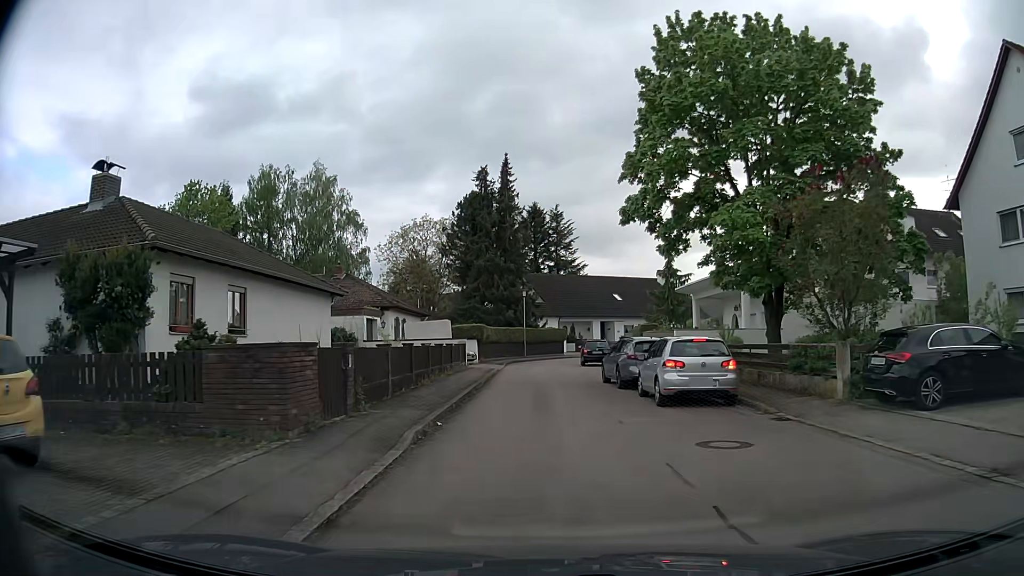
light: Day
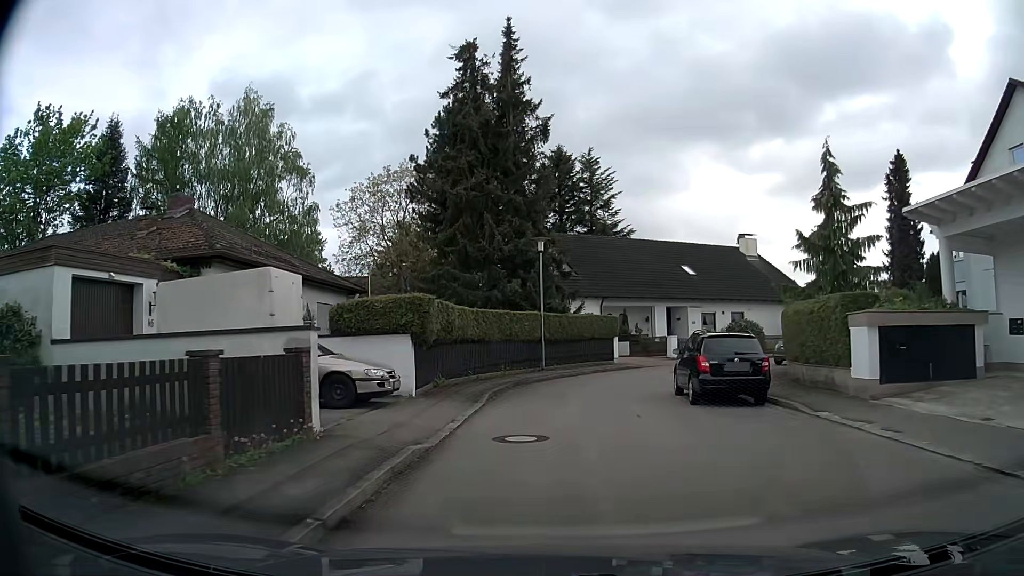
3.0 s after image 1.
(-0.4, +24.0) m; -3°
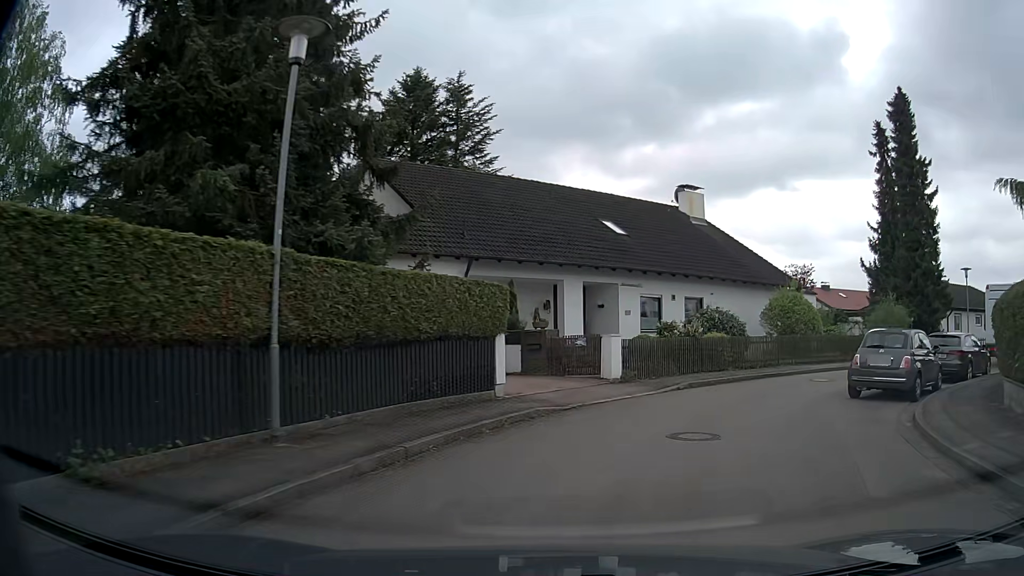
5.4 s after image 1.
(+1.1, +17.5) m; +12°
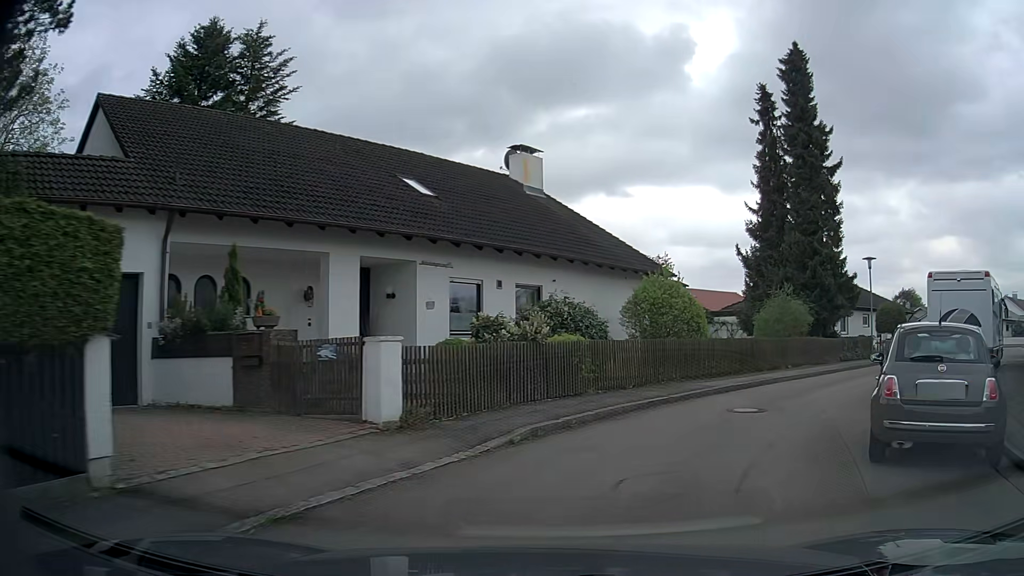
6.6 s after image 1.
(+1.0, +7.8) m; +15°
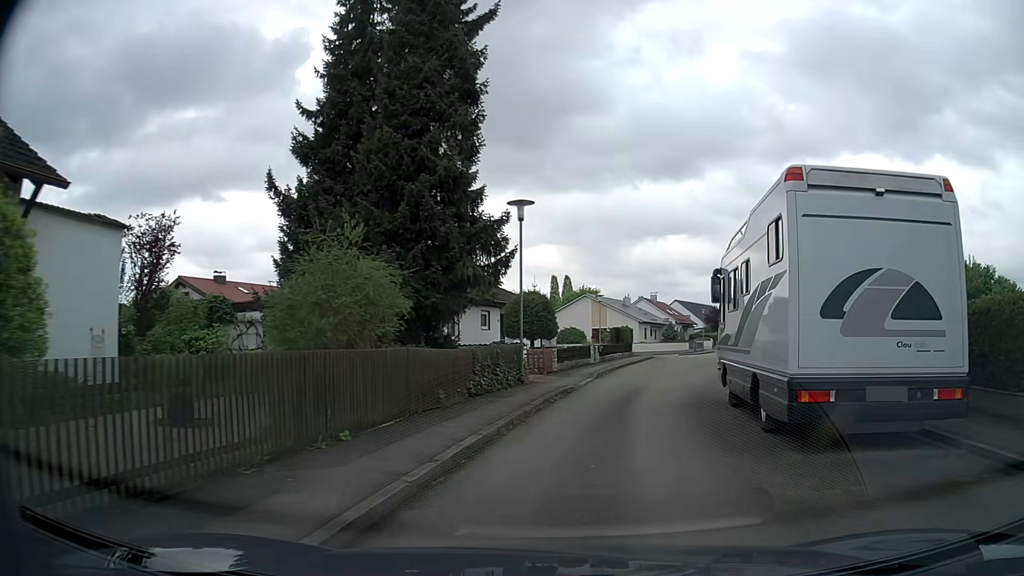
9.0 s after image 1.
(+4.8, +15.2) m; +35°
(+1, +10) (+3, +20) (+6, +29) (+9, +39) (+13, +48) (+10, +57) (+2, +63) (-6, +69) (-15, +74) (-23, +79) m
